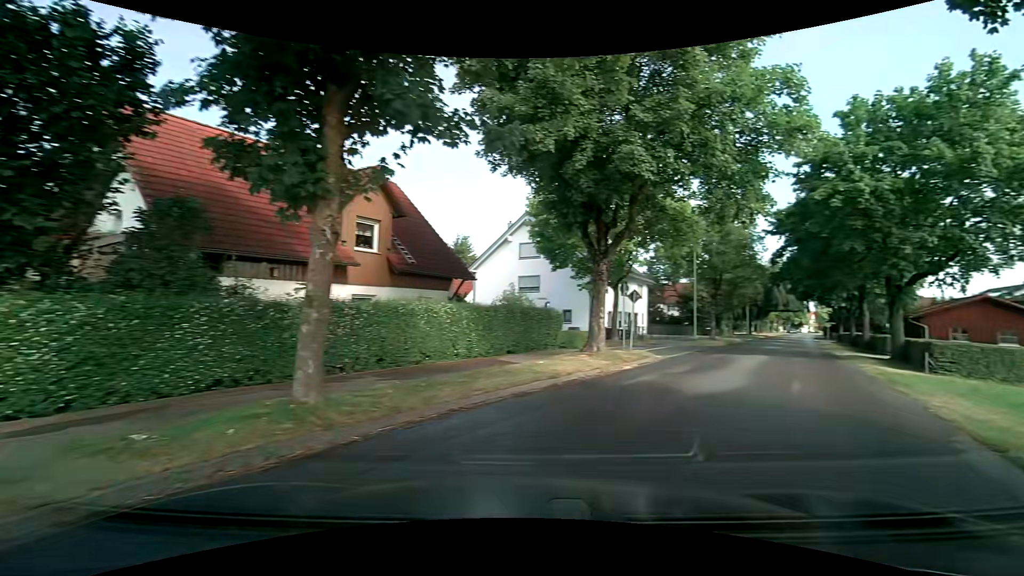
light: Day
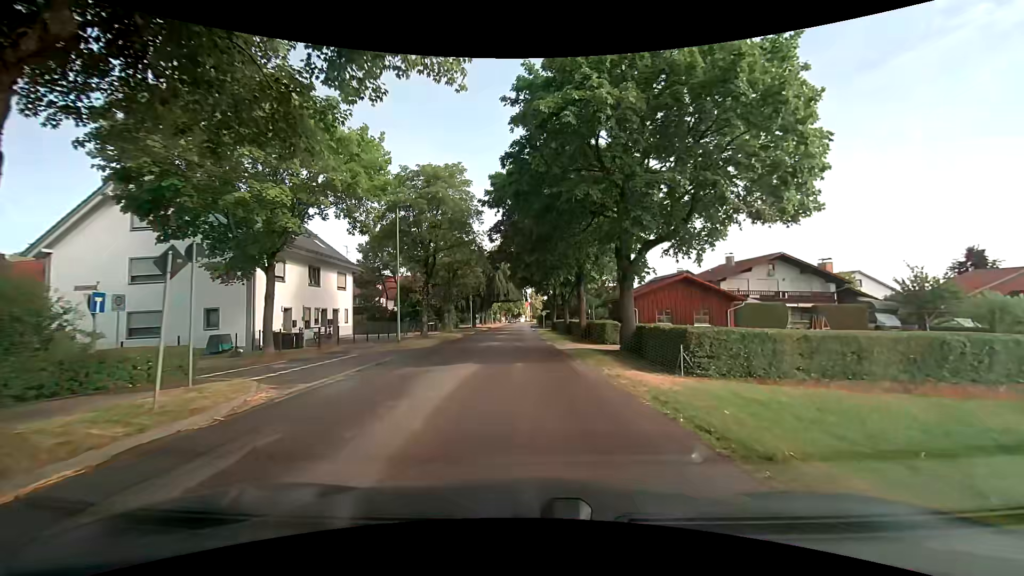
(+5.2, +10.1) m; +36°
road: tertiary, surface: asphalt
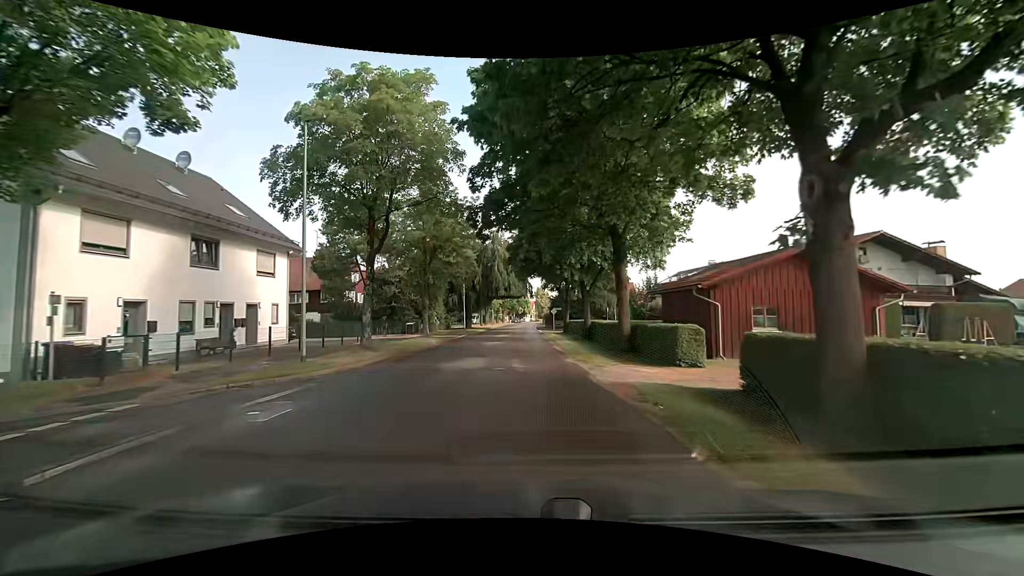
(+0.1, +12.5) m; 0°
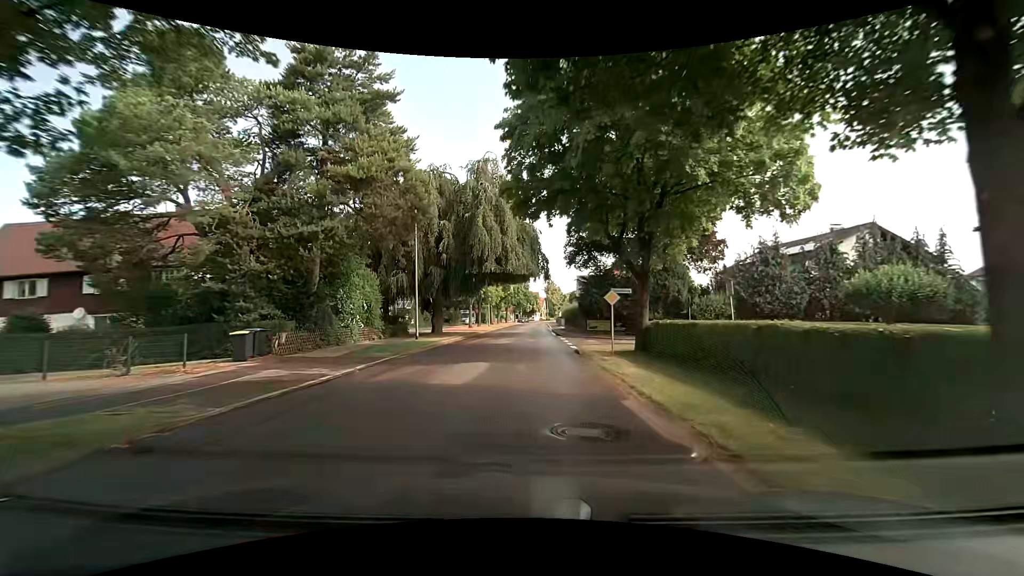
(-0.5, +27.6) m; -1°
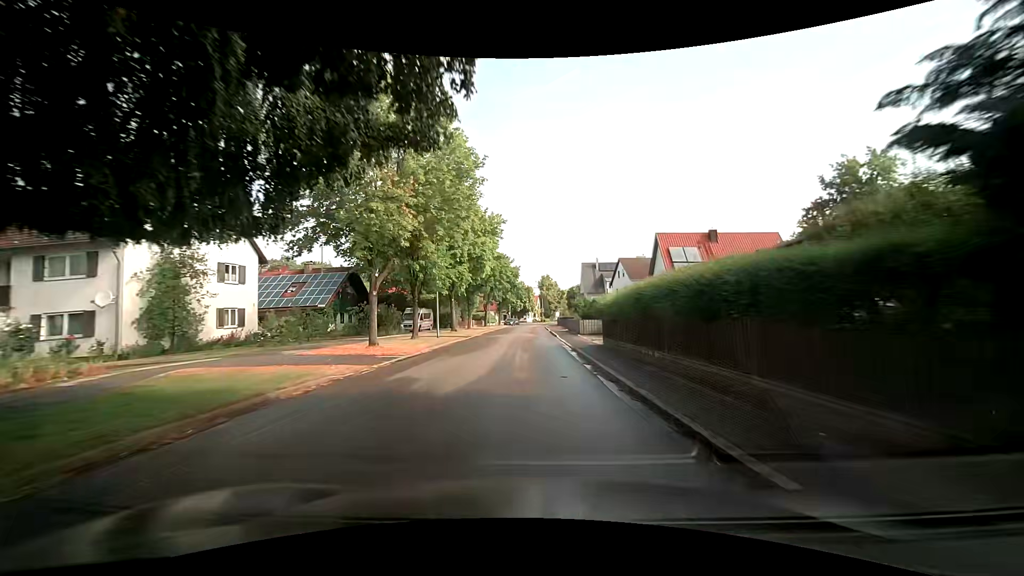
(+0.2, +33.5) m; +1°
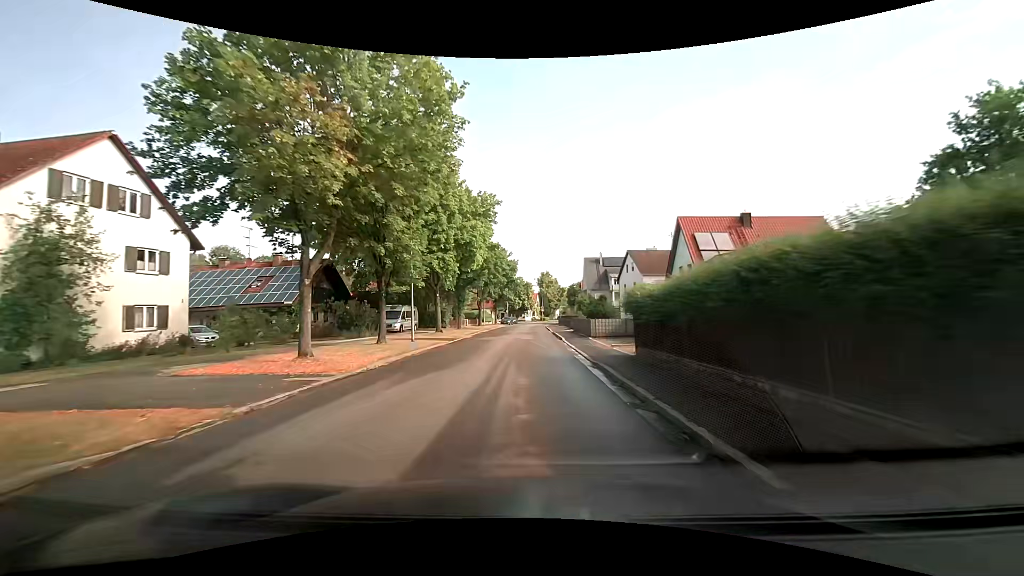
(+0.1, +7.1) m; 0°
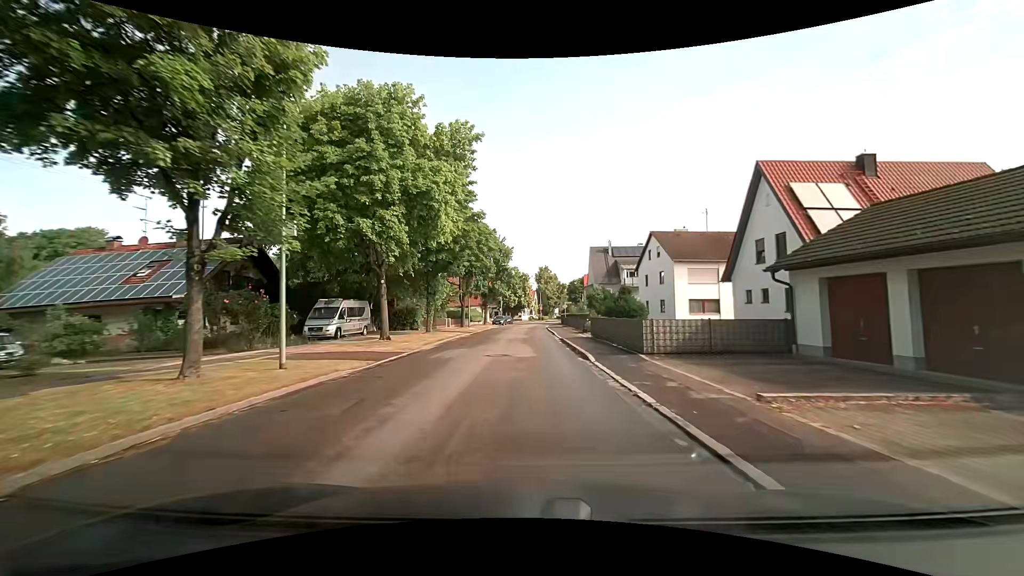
(+0.1, +14.0) m; +1°
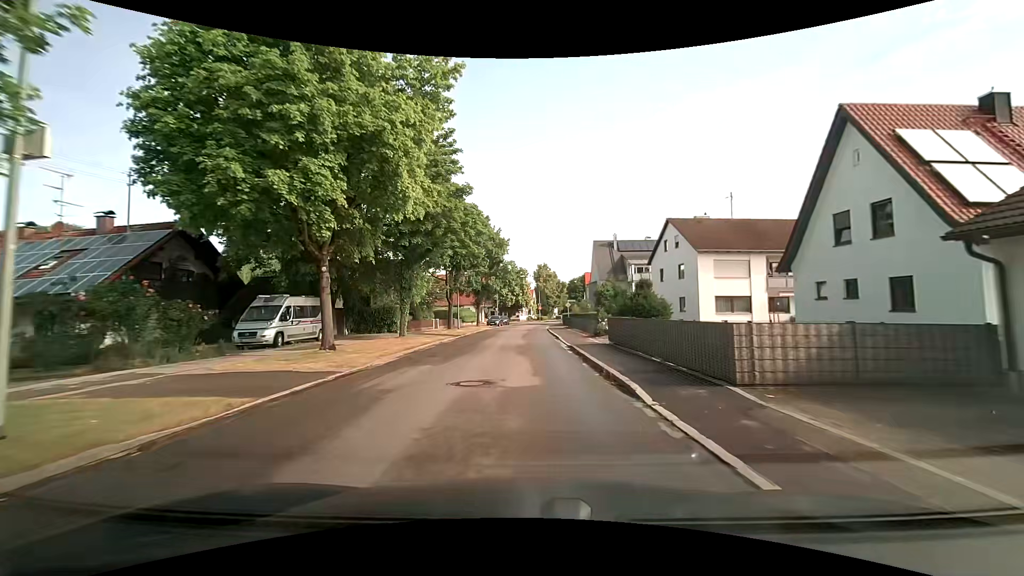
(0.0, +6.9) m; 0°
(0, +10) (0, +20) (0, +30) (0, +40) (0, +50) (0, +60) (+1, +70) (+2, +80) (+4, +90) (+5, +100) m
